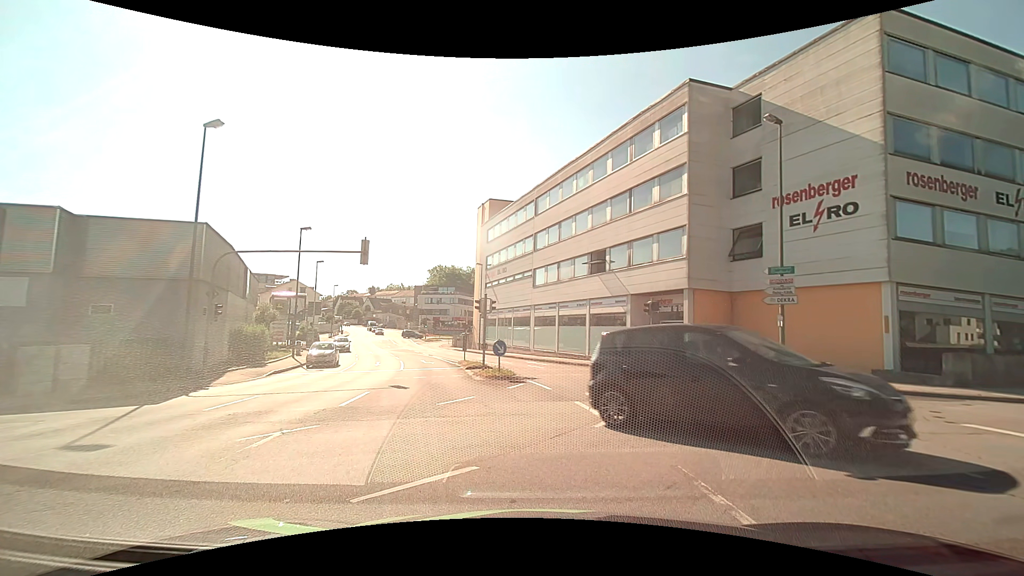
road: tertiary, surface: asphalt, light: Day
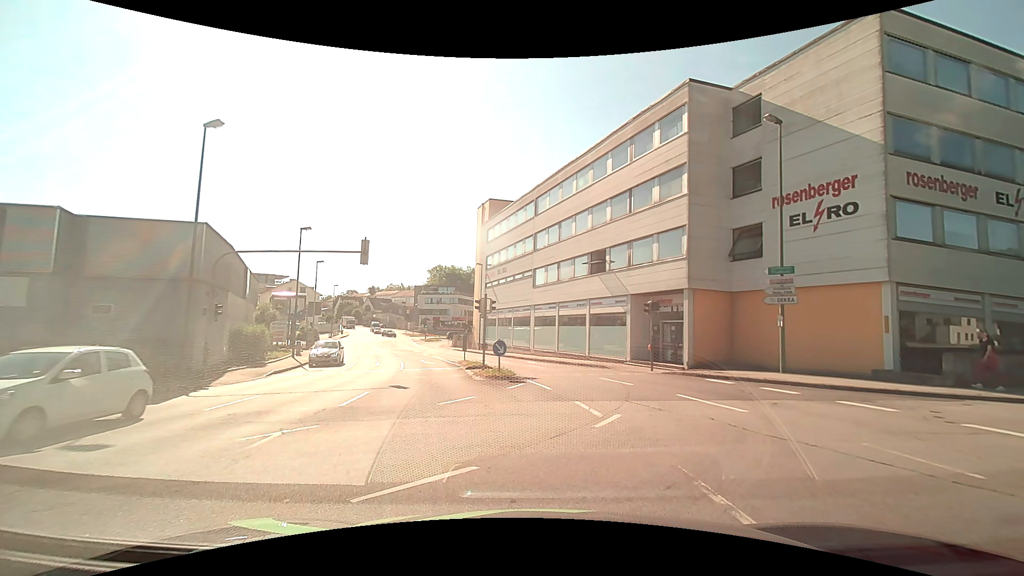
(0.0, 0.0) m; 0°
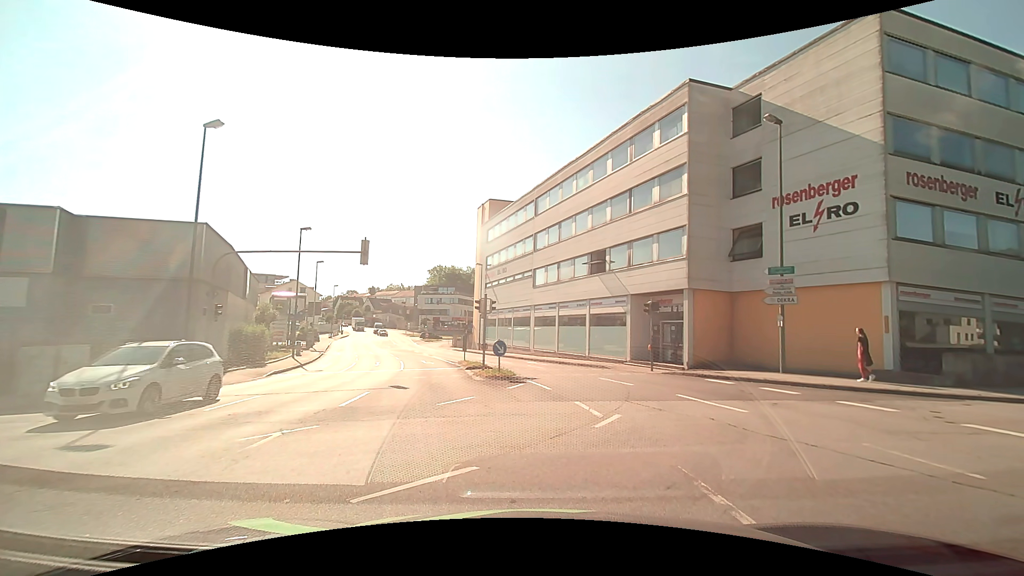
(0.0, 0.0) m; 0°
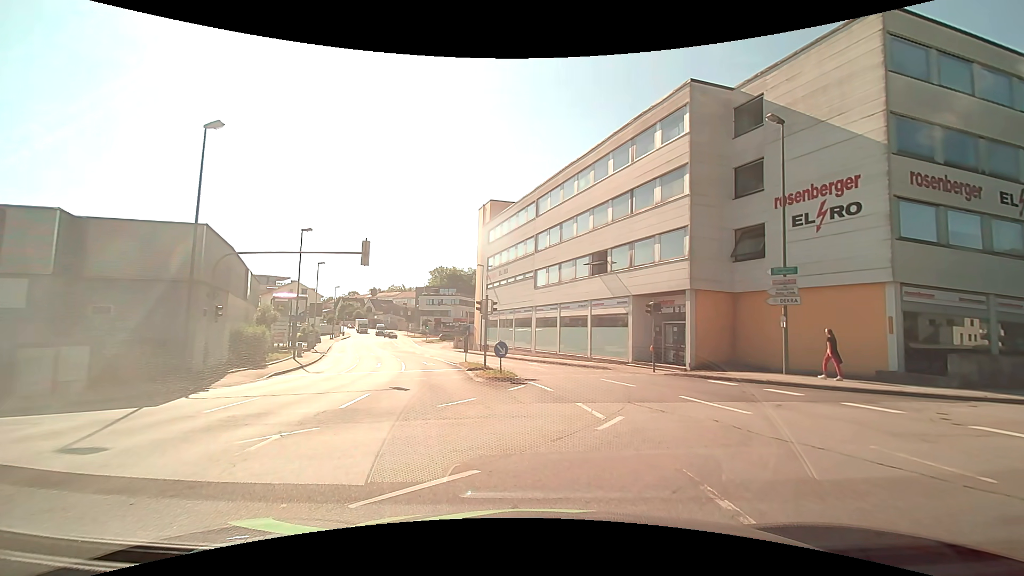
(0.0, +0.1) m; 0°
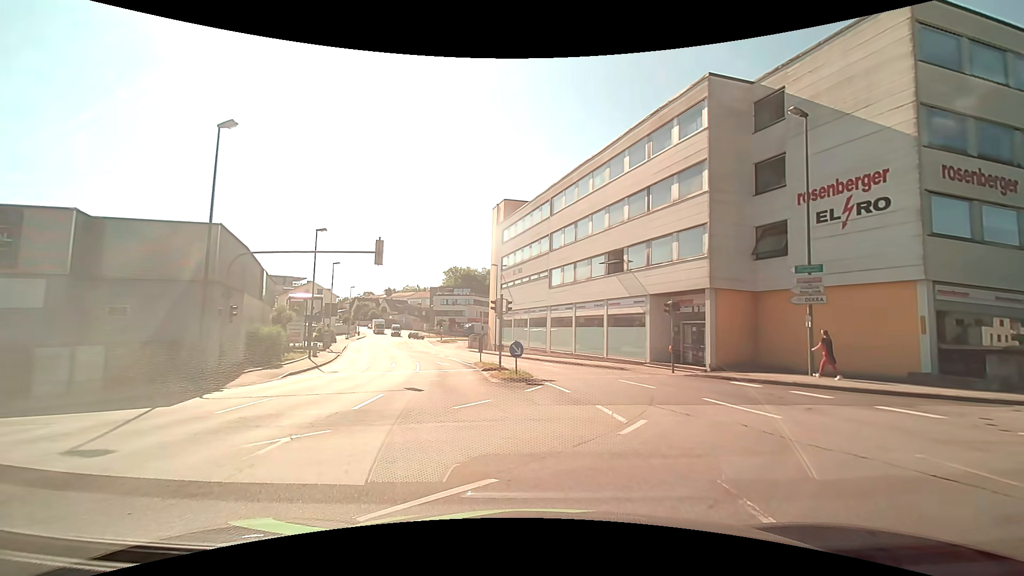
(0.0, +0.4) m; 0°
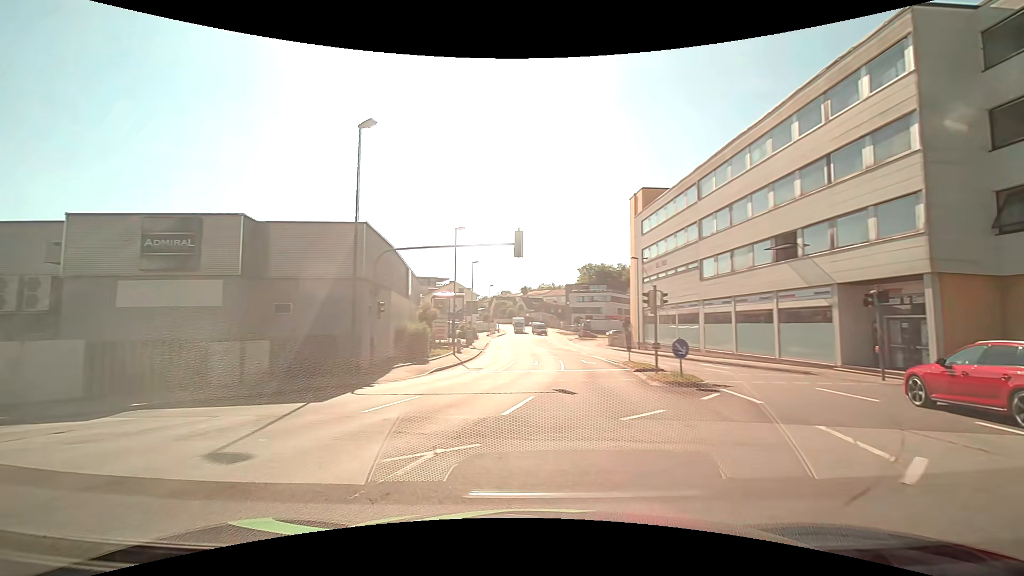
(-0.3, +2.0) m; -16°
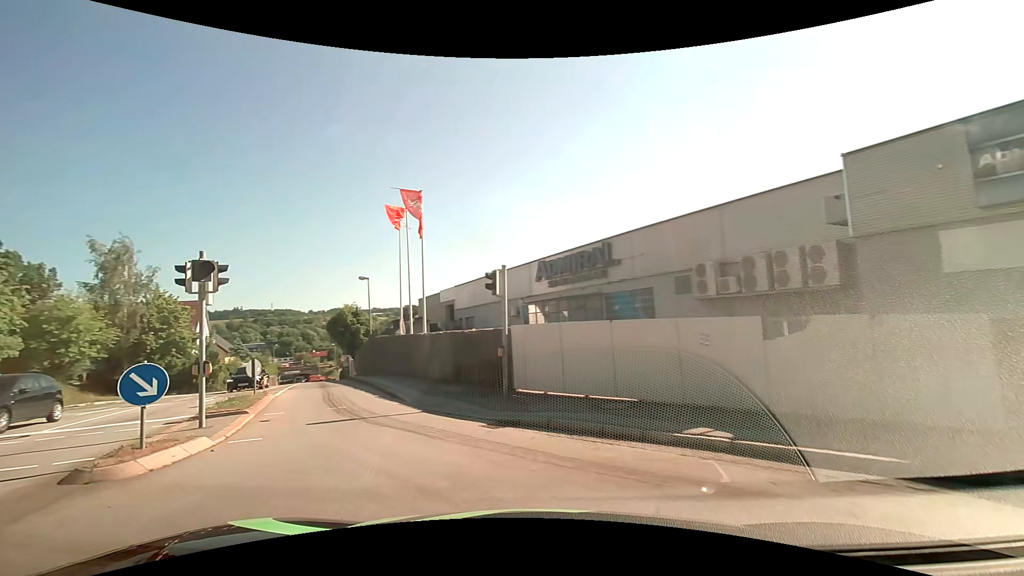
(-5.5, +6.7) m; -72°
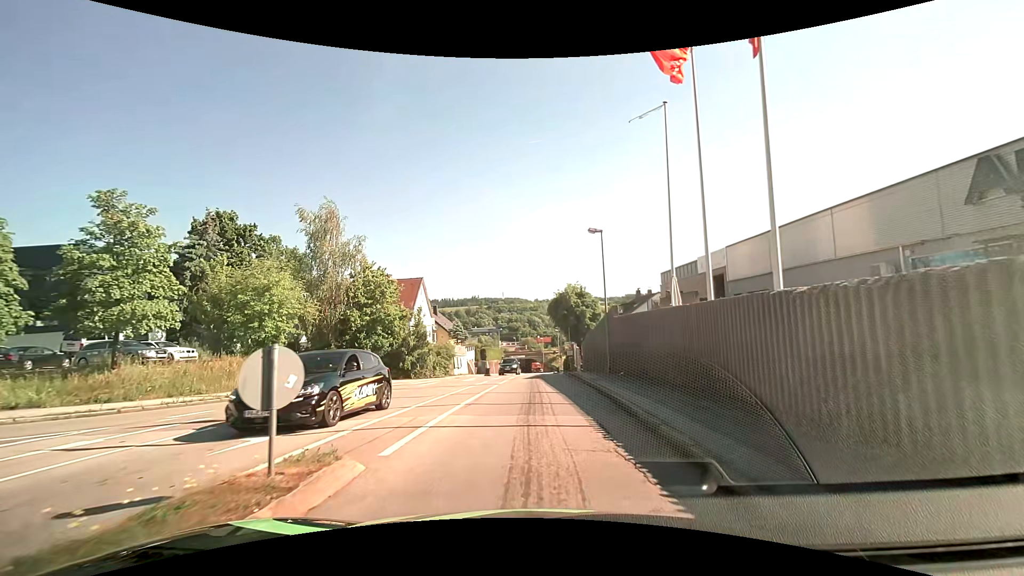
(-4.9, +13.7) m; -27°
(0, +10) (0, +20) (0, +30) (0, +40) (+1, +50) (+1, +60) (+1, +70) (+1, +80) (+1, +90) (+1, +100) m
